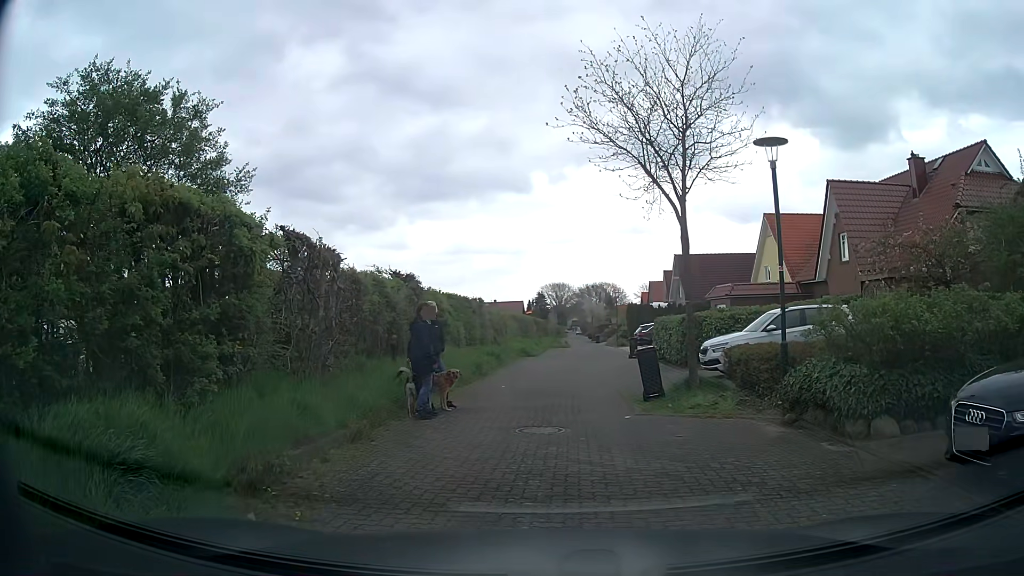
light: Day
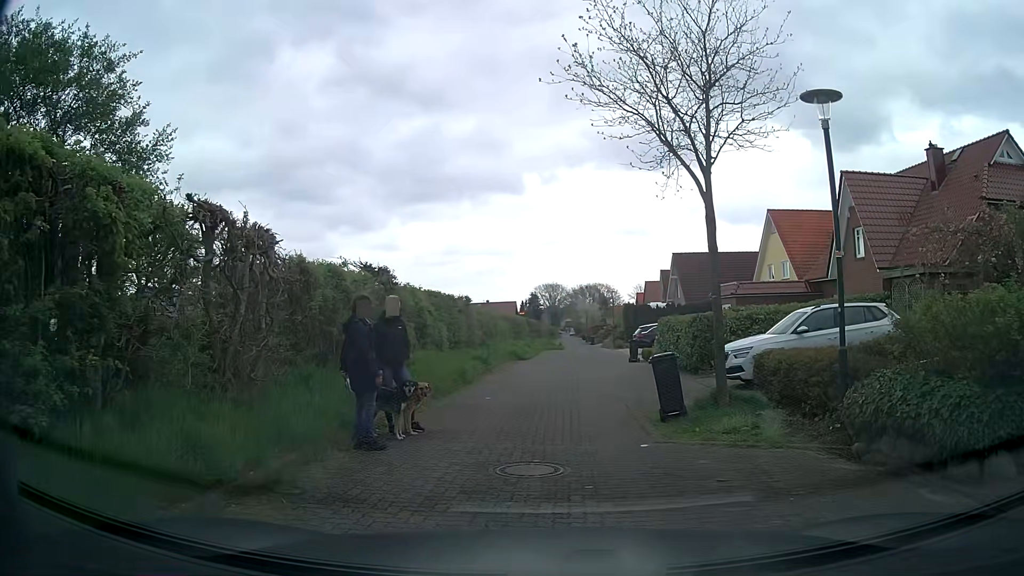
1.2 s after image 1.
(0.0, +2.5) m; 0°
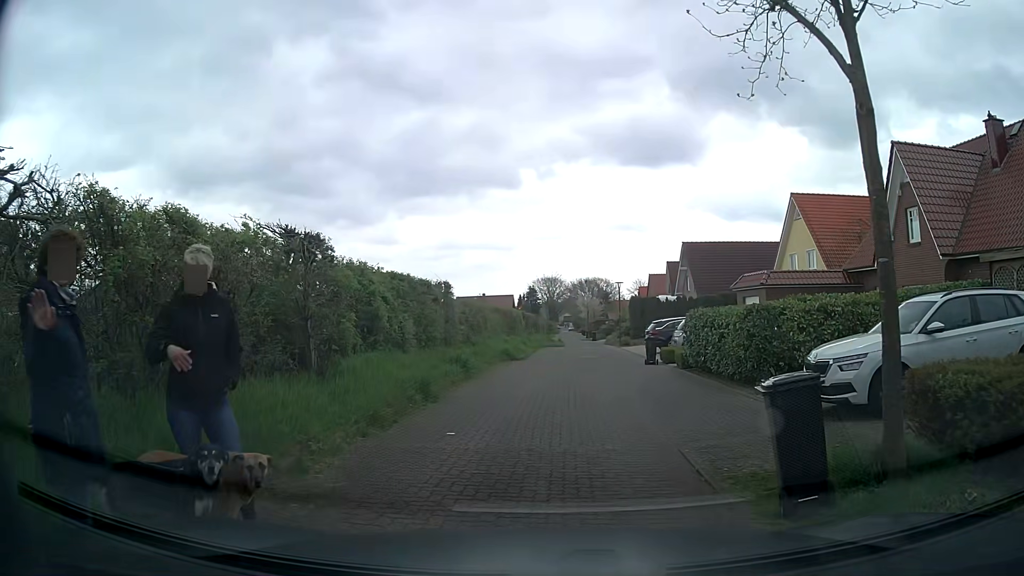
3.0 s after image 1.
(+0.1, +5.0) m; +1°
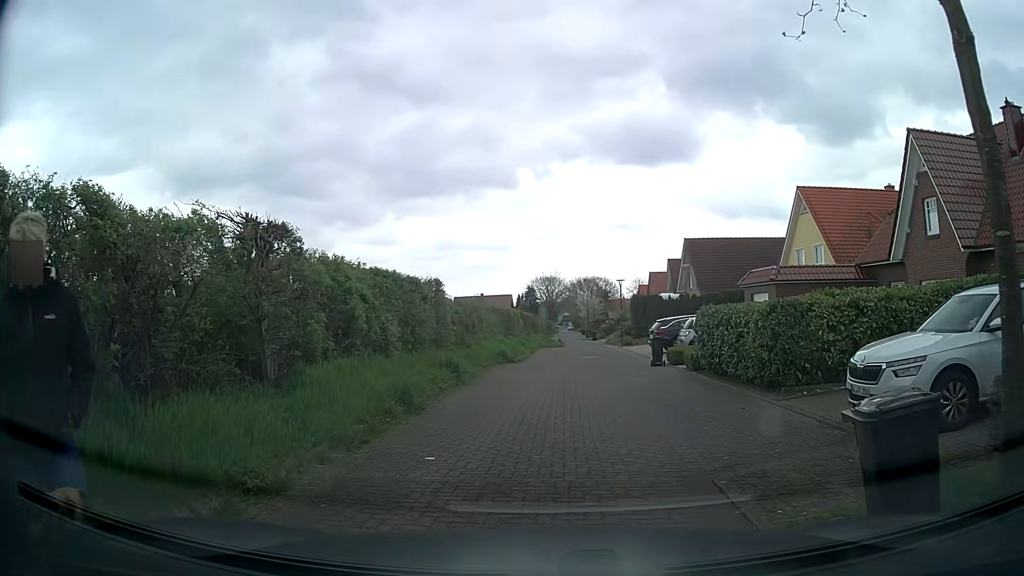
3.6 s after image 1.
(0.0, +1.4) m; 0°
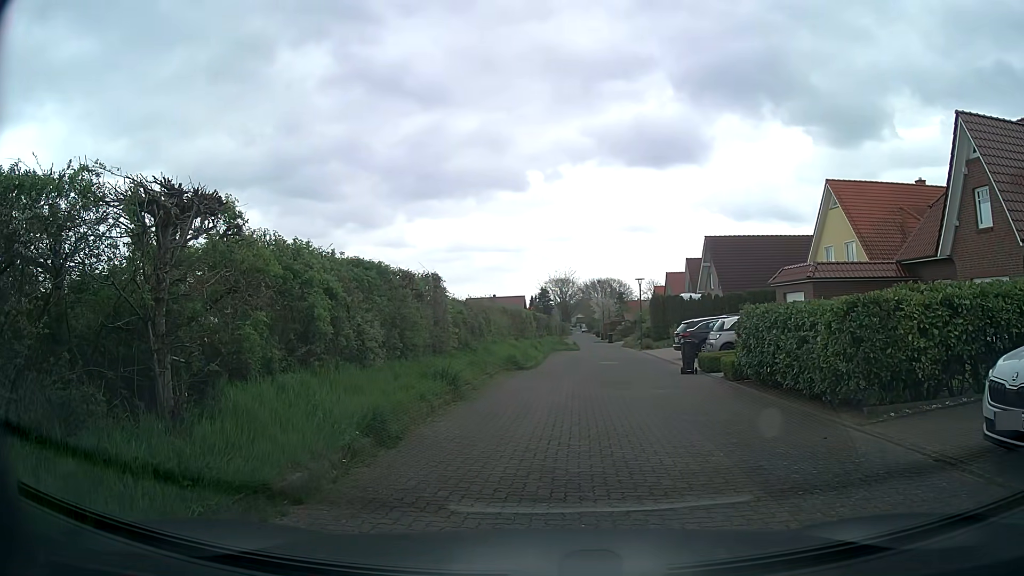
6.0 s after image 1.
(-0.1, +2.6) m; -3°
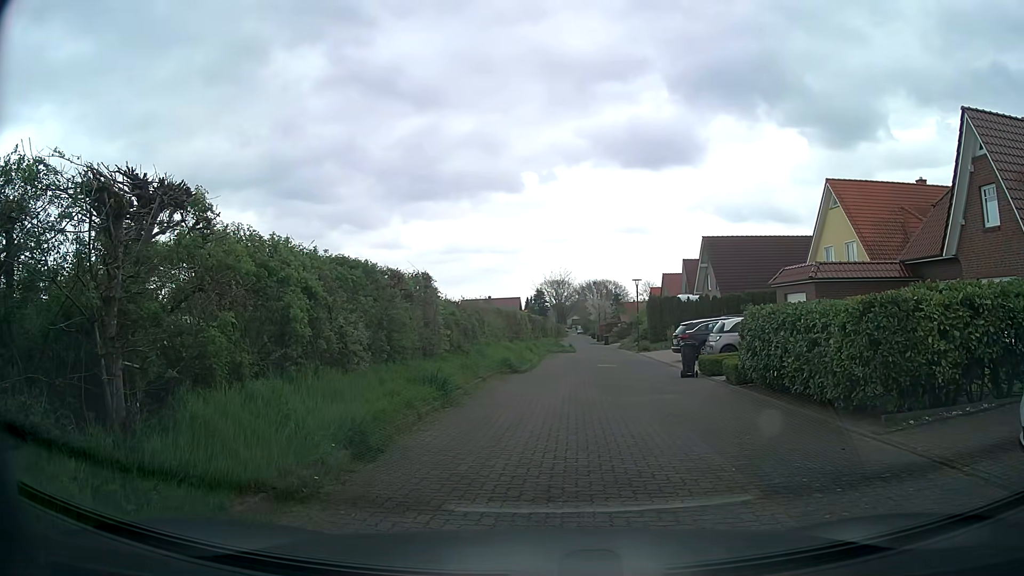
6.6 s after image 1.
(0.0, +0.7) m; 0°
